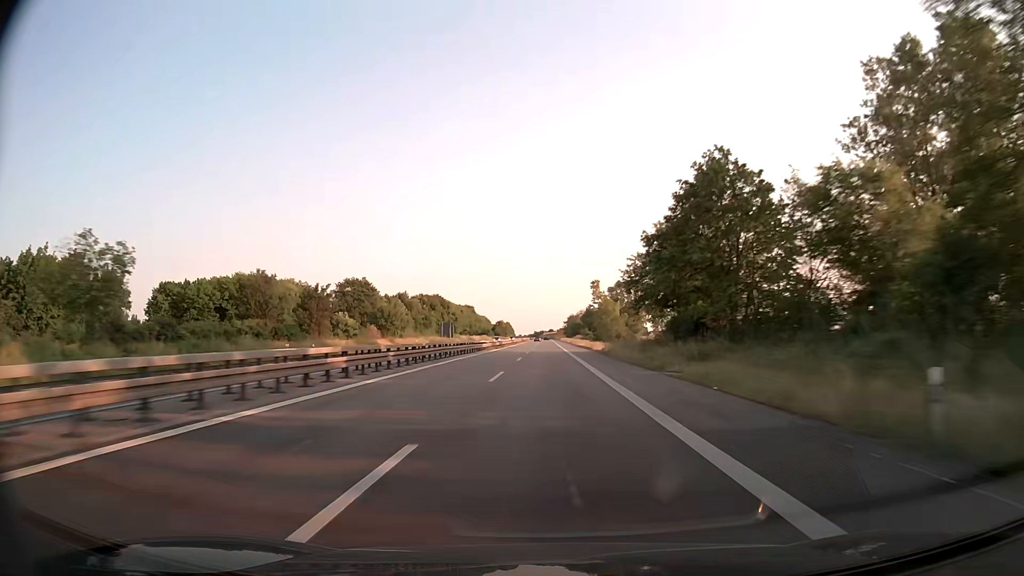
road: trunk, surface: asphalt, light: Day
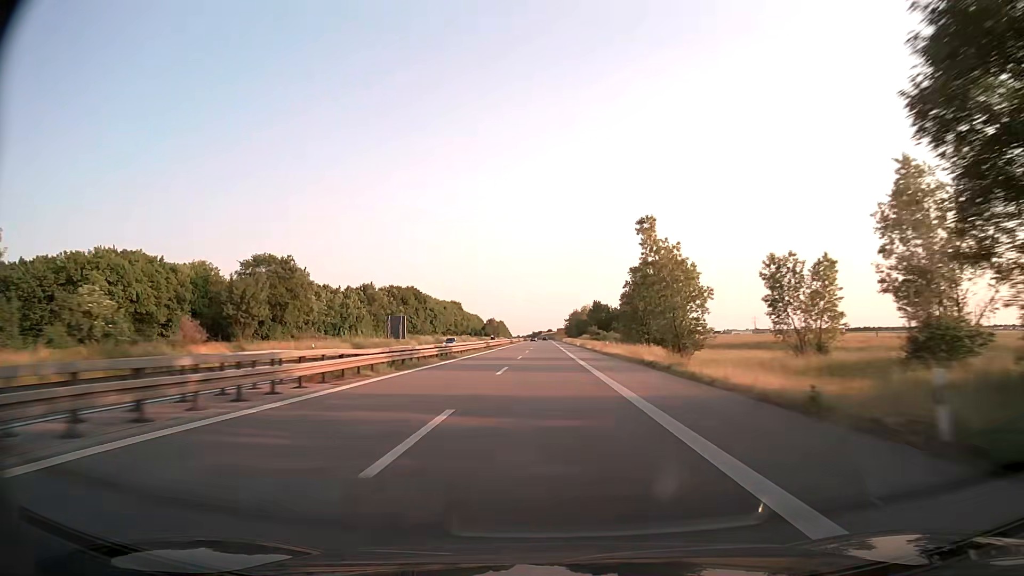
(0.0, +50.1) m; 0°
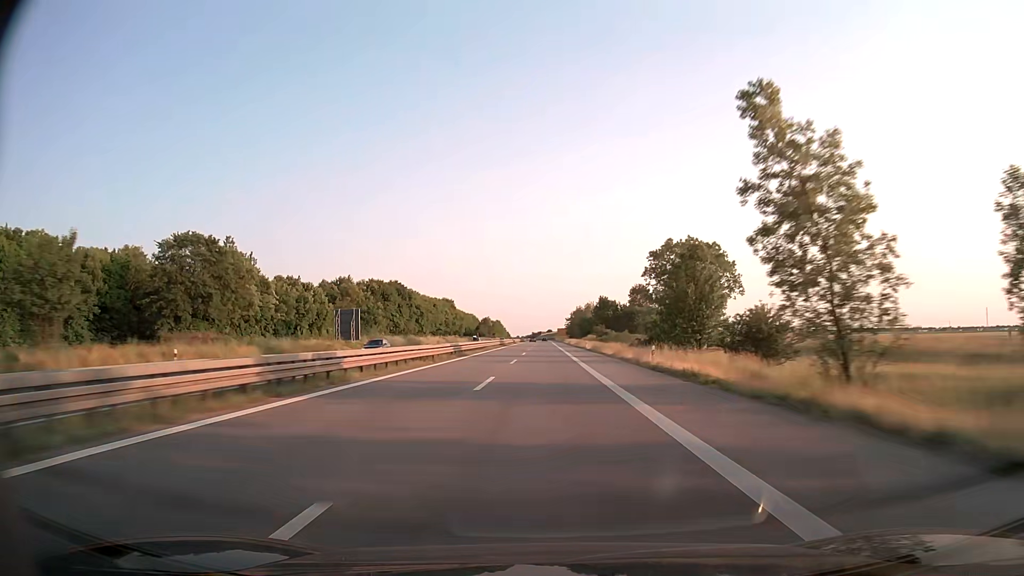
(0.0, +25.1) m; 0°
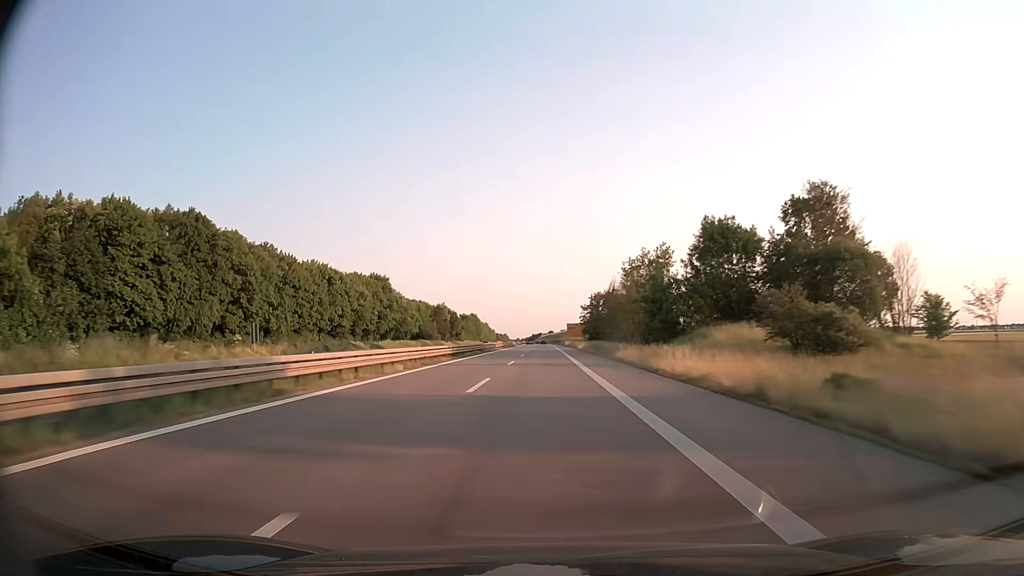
(-0.2, +126.2) m; 0°
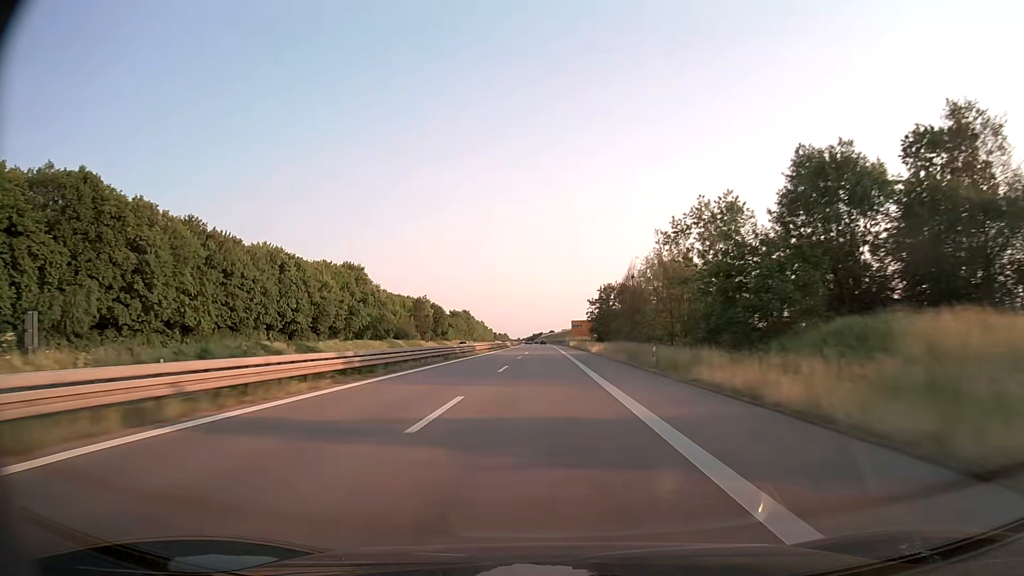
(0.0, +25.4) m; 0°
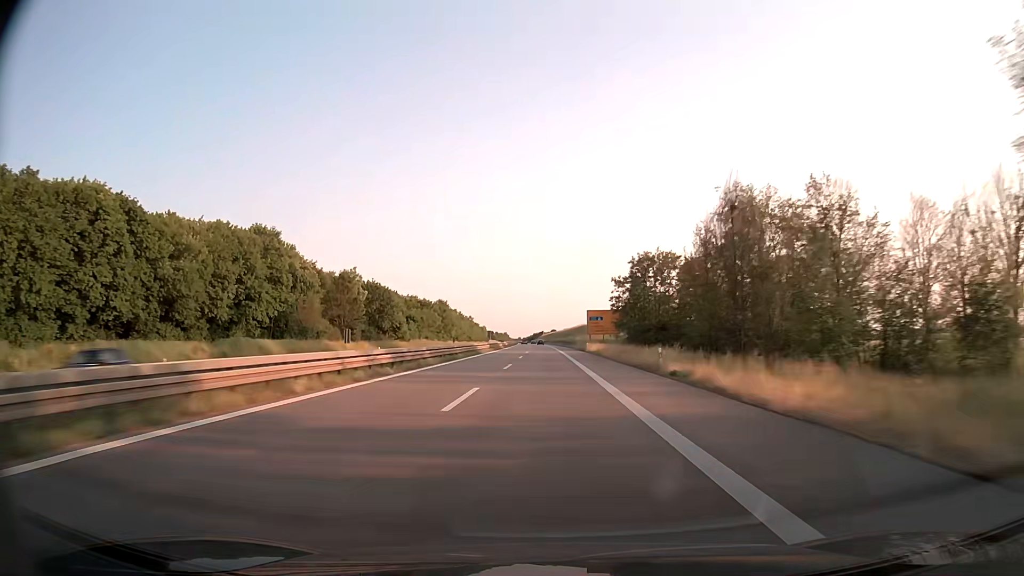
(0.0, +50.9) m; 0°
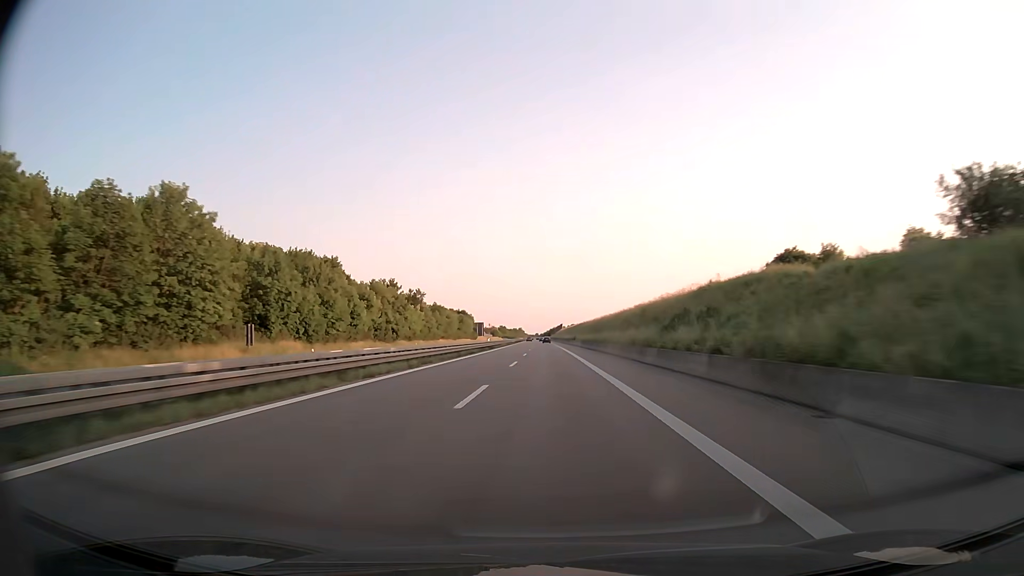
(-1.0, +125.5) m; -1°
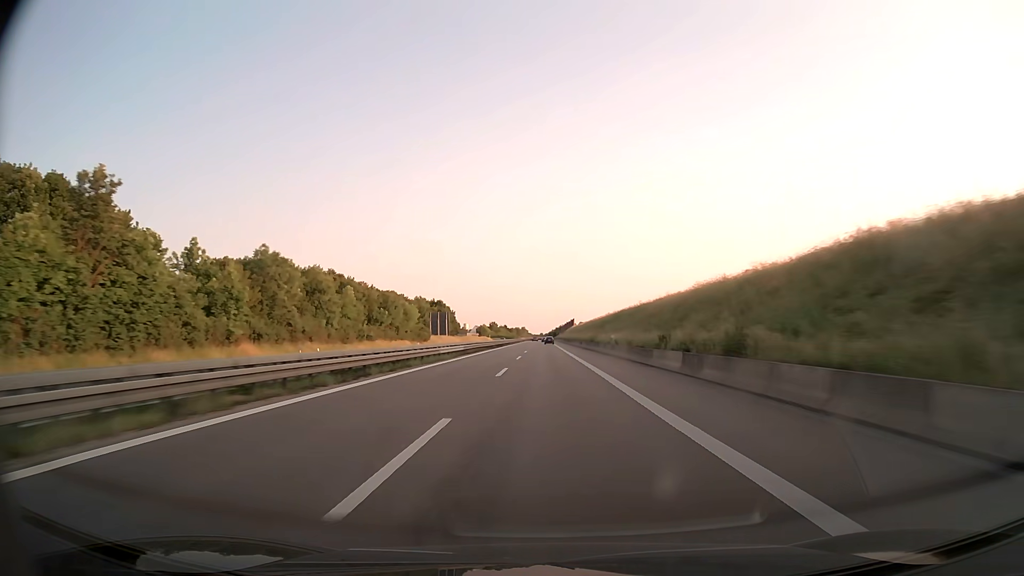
(-0.6, +97.3) m; 0°
(0, +10) (0, +20) (0, +30) (0, +40) (0, +50) (0, +60) (0, +70) (0, +80) (-1, +90) (-1, +100) m
